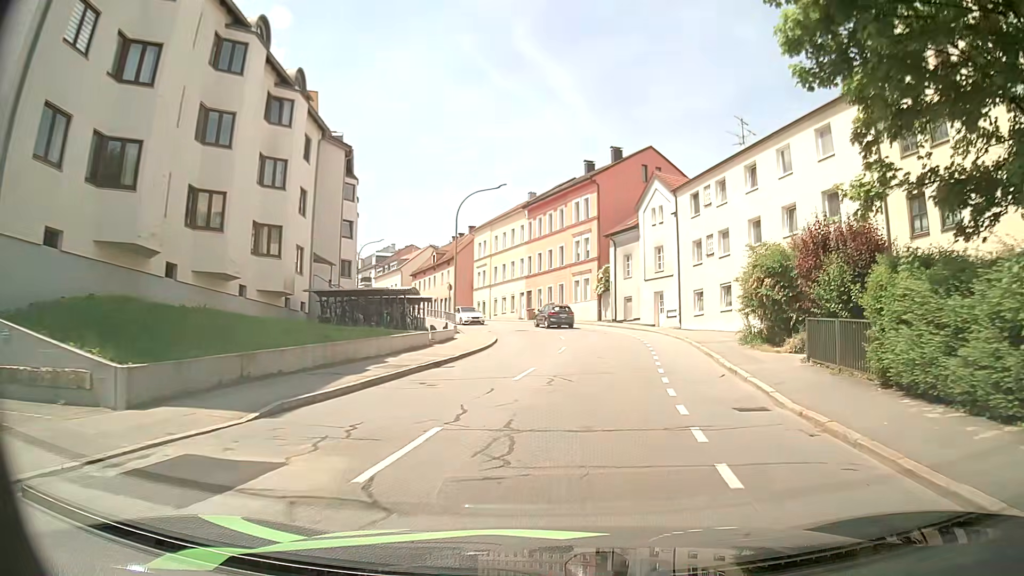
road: tertiary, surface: asphalt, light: Day
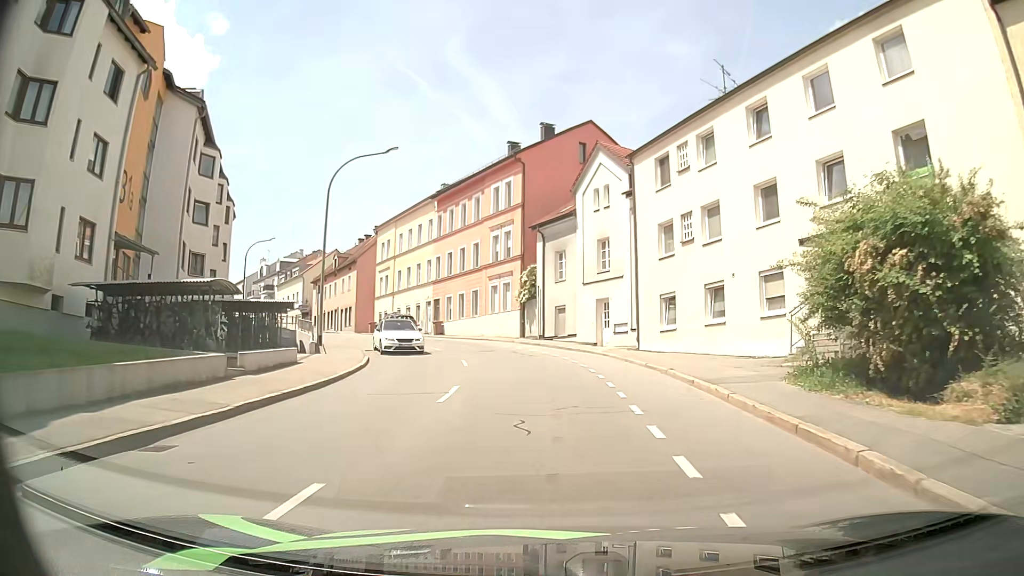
(+1.0, +11.7) m; +7°
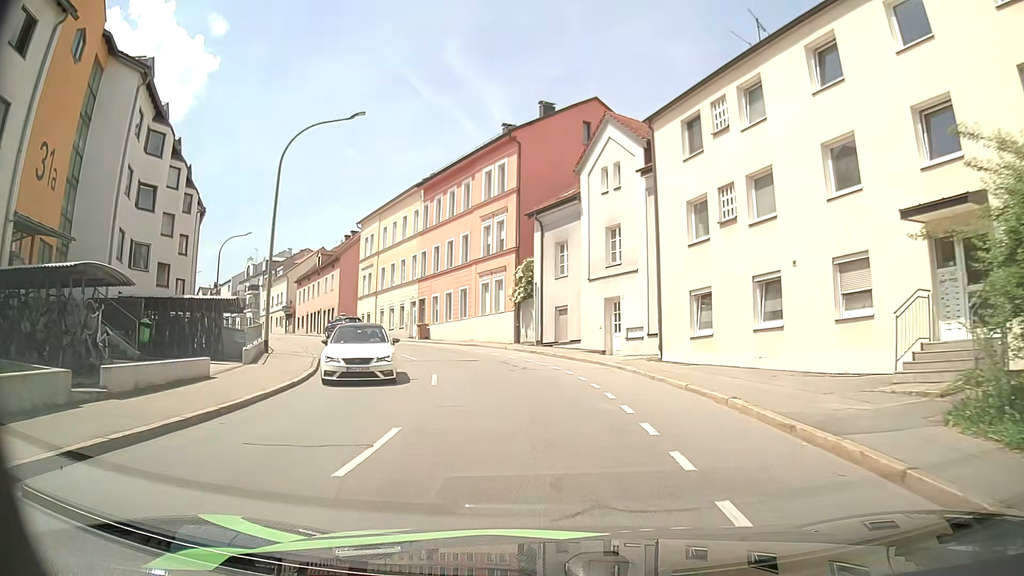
(+0.1, +5.7) m; +1°
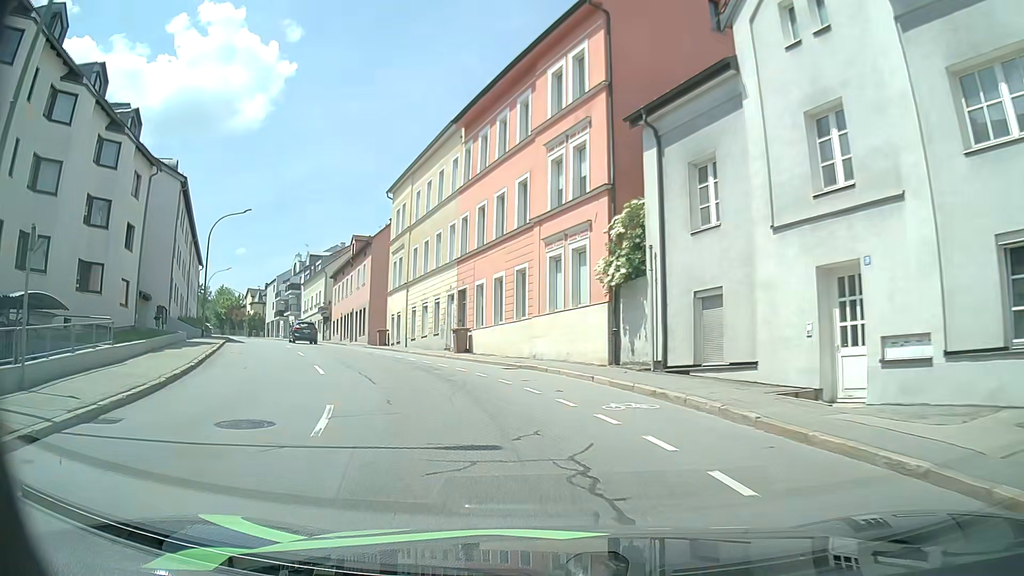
(-0.8, +16.6) m; -8°
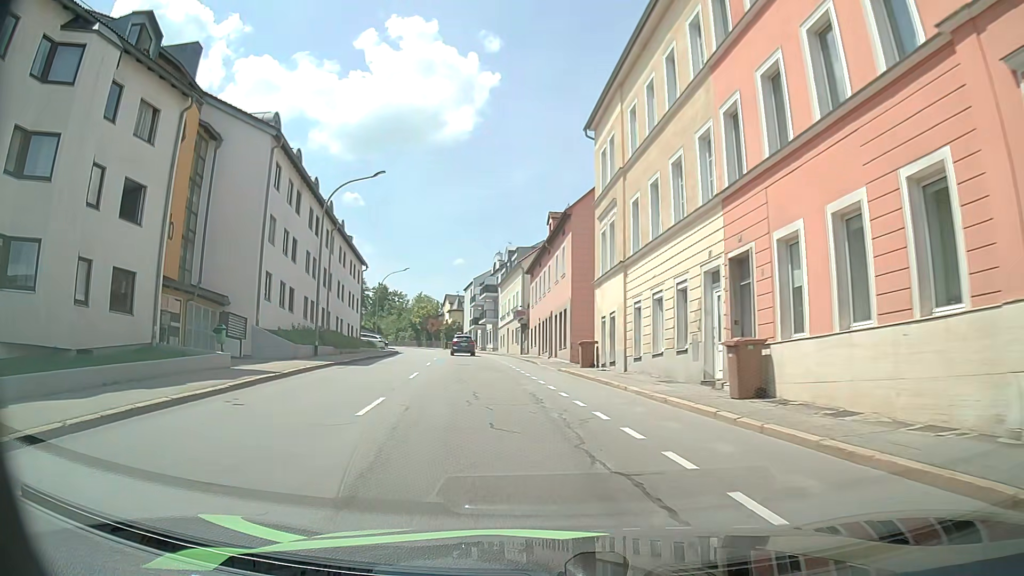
(-2.5, +15.8) m; -19°
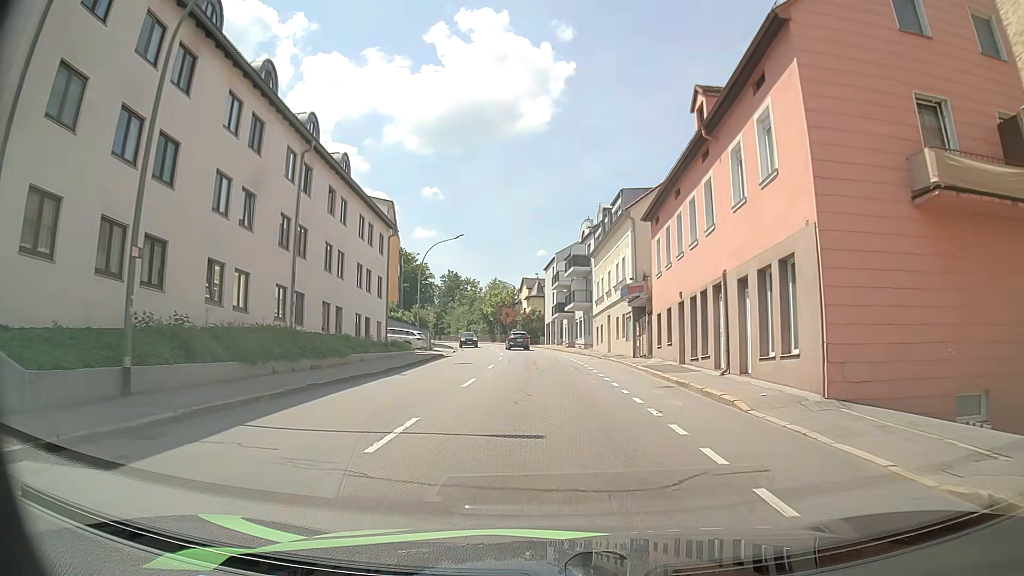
(-2.3, +21.6) m; -8°
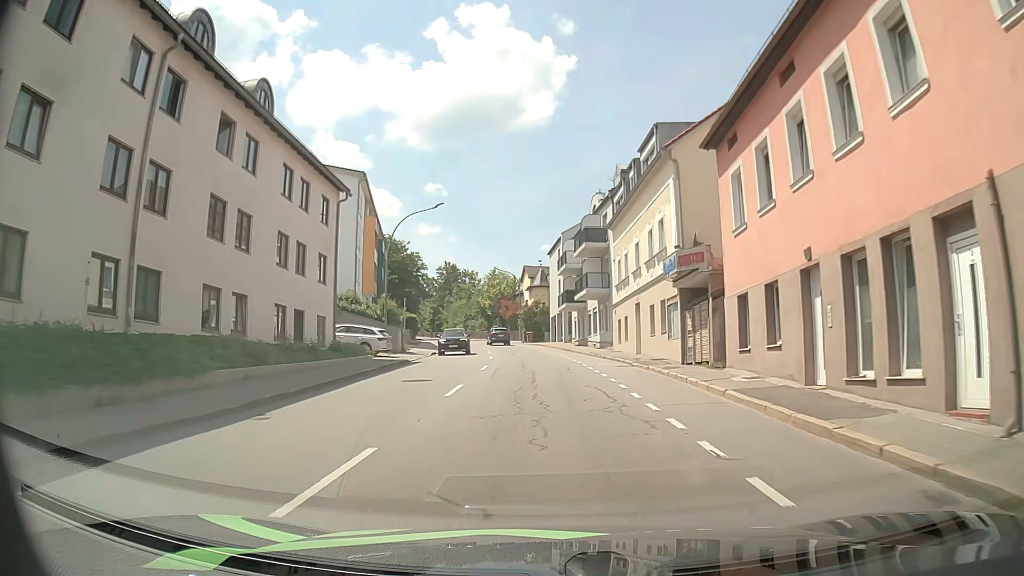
(0.0, +11.9) m; -1°
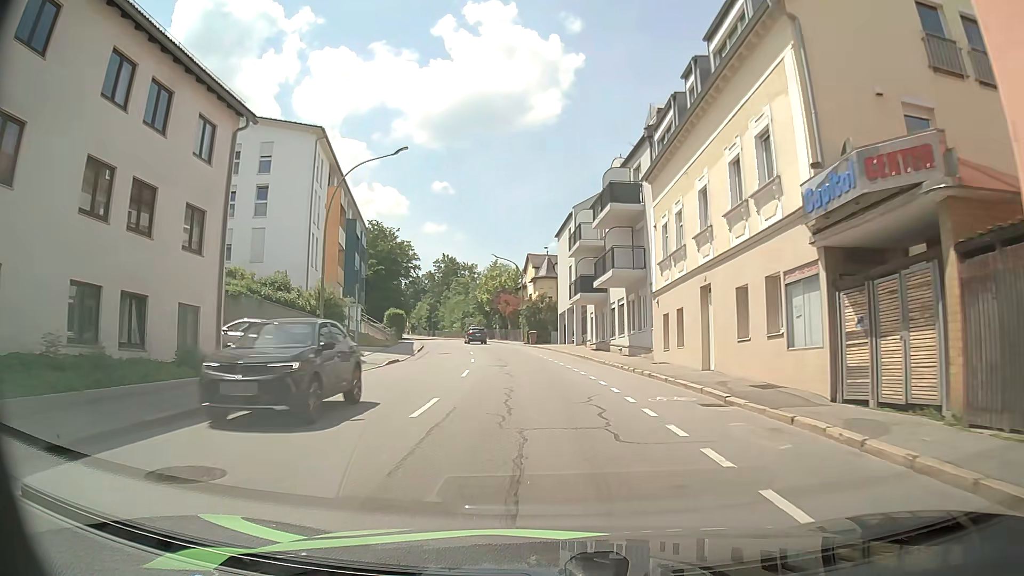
(0.0, +12.6) m; -1°
(0, +10) (0, +20) (-1, +30) (-2, +40) (-3, +50) (-4, +60) (-6, +70) (-8, +79) (-11, +89) (-13, +99) m
